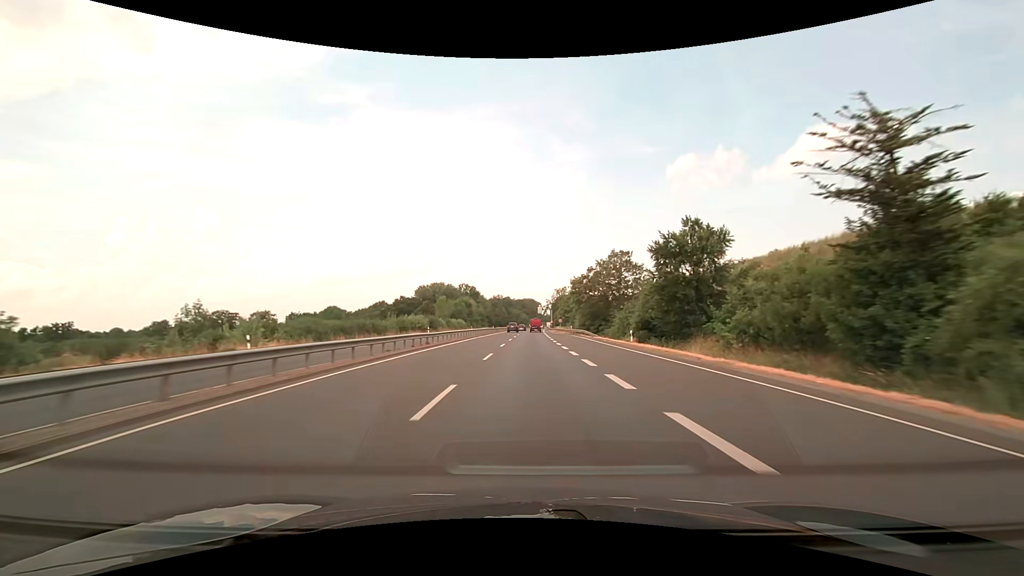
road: trunk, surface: asphalt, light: Day
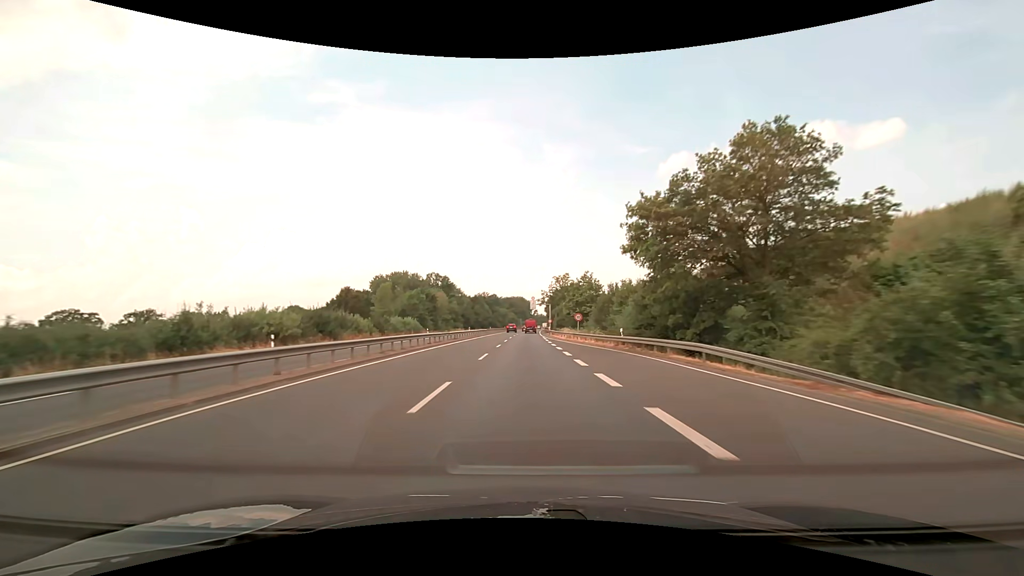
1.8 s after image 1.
(+0.6, +47.5) m; +1°
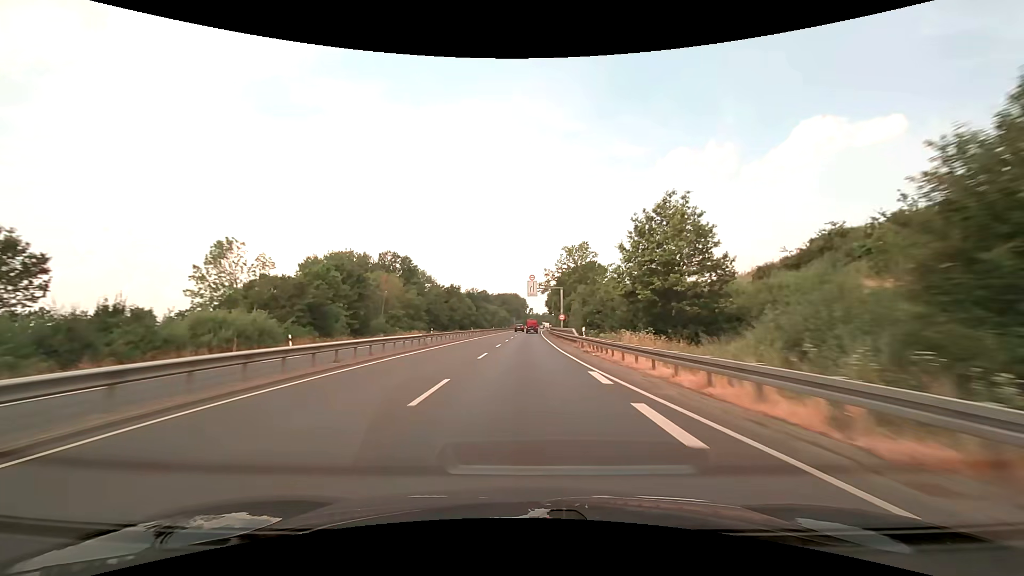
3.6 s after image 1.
(+0.3, +47.5) m; +1°
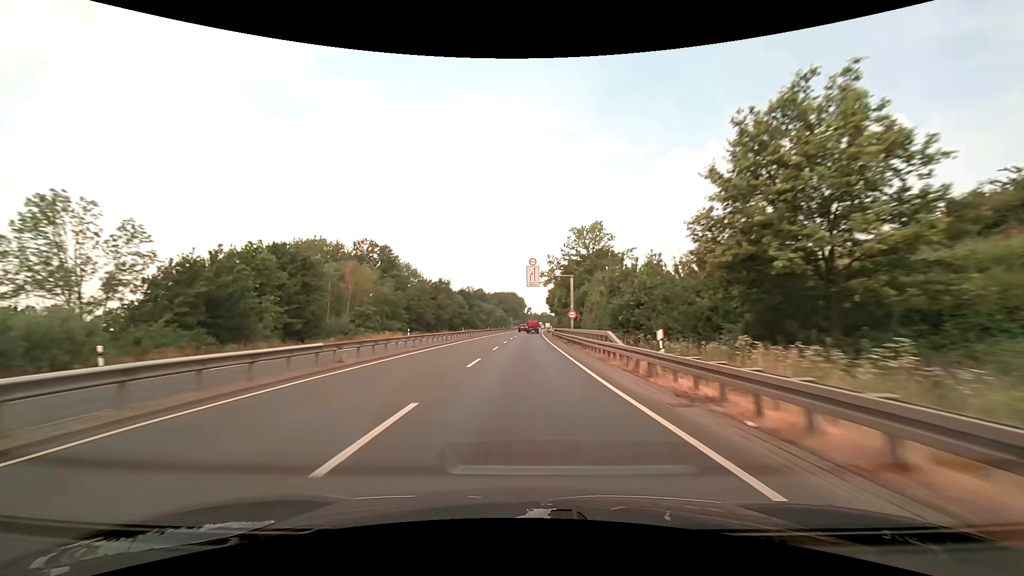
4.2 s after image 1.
(0.0, +15.8) m; 0°
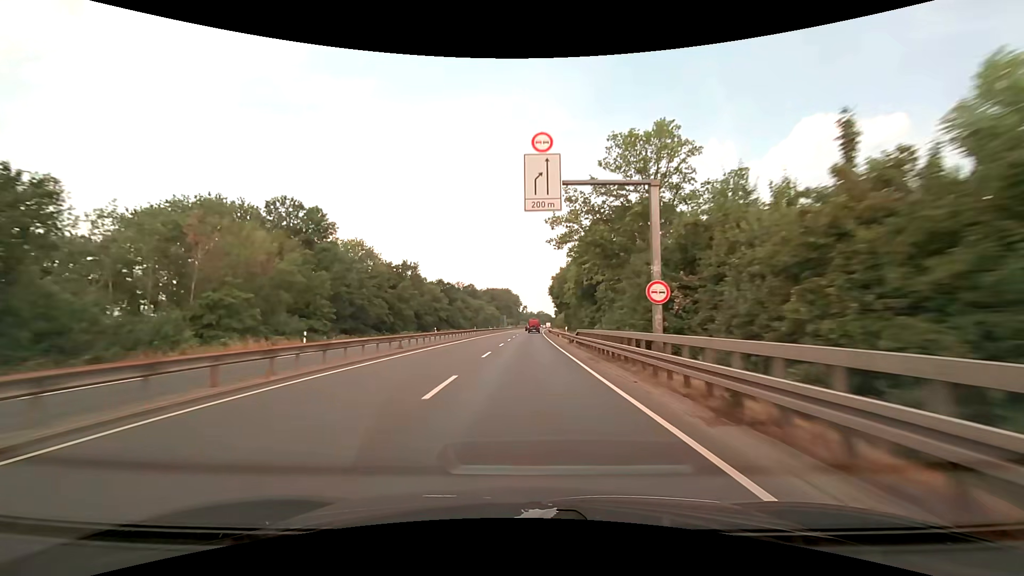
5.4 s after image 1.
(+0.1, +31.7) m; +1°
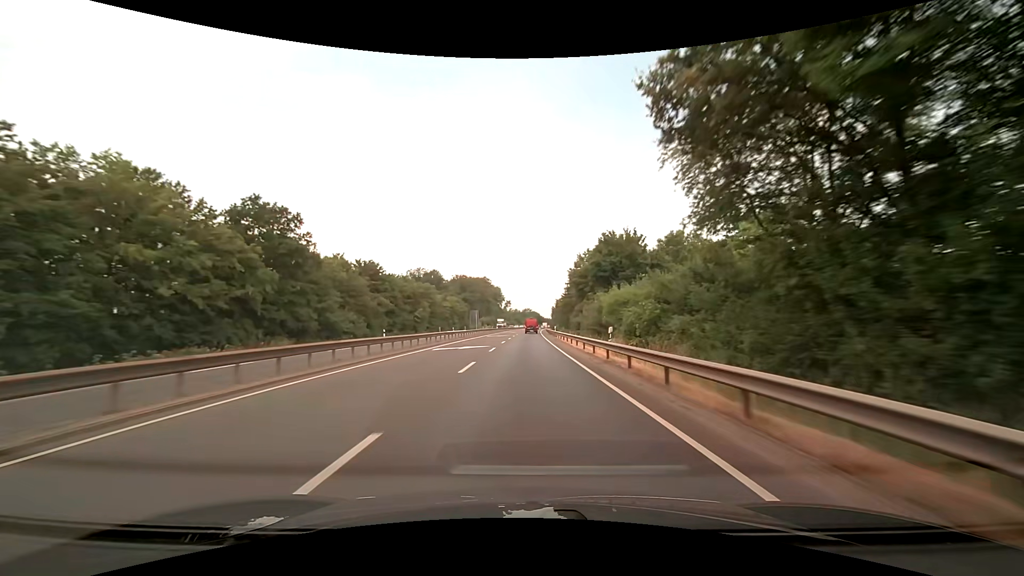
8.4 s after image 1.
(+1.0, +79.3) m; +1°
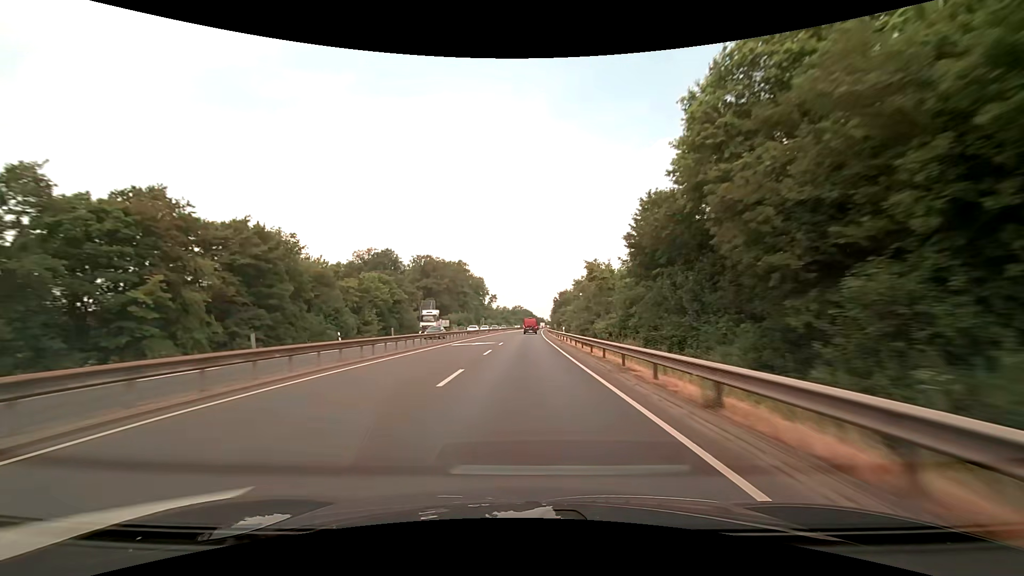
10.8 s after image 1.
(+0.9, +63.3) m; +1°
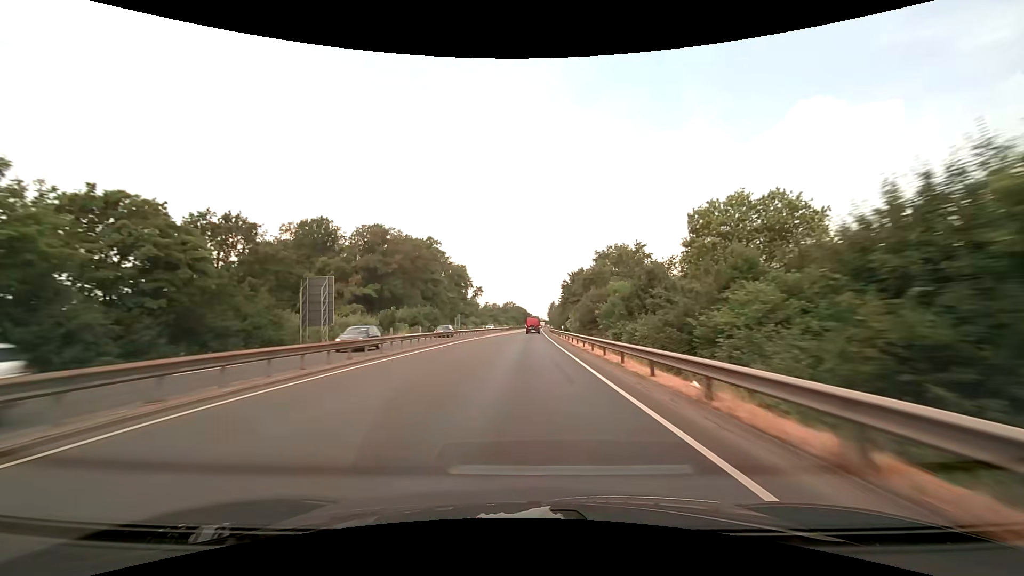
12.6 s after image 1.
(+0.1, +47.5) m; +1°
(0, +10) (0, +20) (0, +30) (0, +40) (0, +50) (+1, +60) (+1, +70) (+1, +80) (+2, +90) (+2, +100) m
